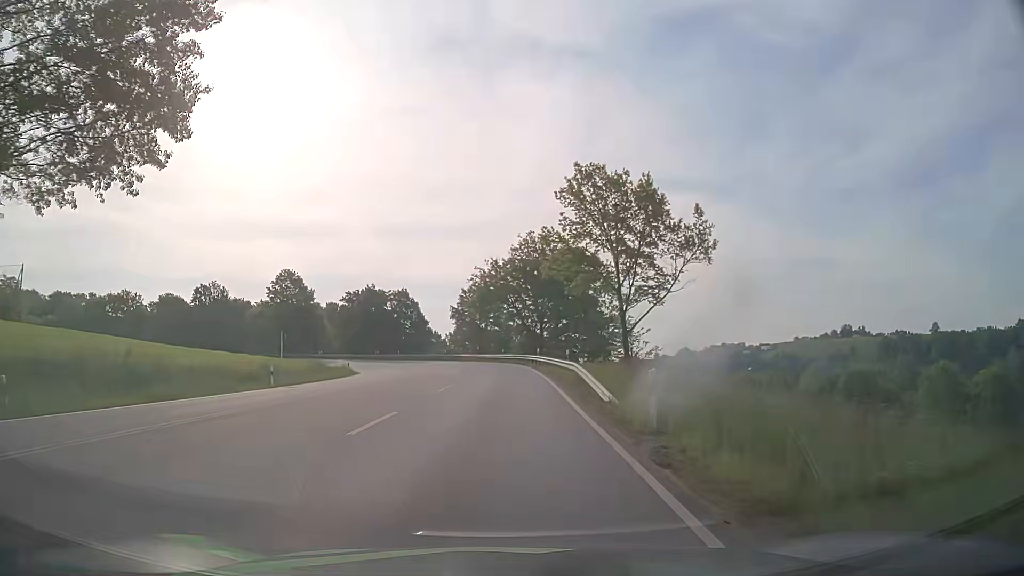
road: primary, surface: asphalt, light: Day
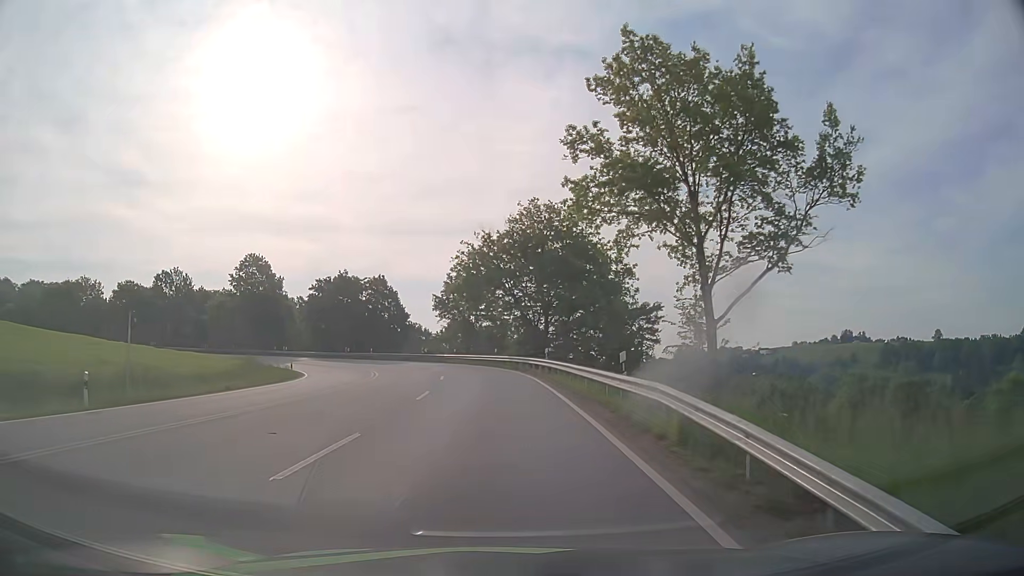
(0.0, +16.0) m; 0°
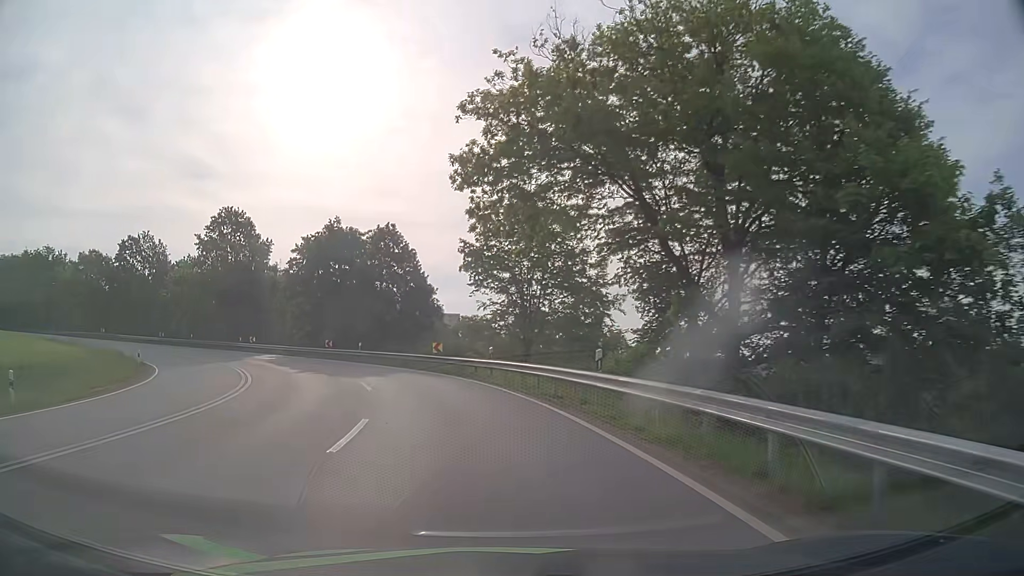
(-0.9, +34.3) m; -6°
(0, +10) (-2, +20) (-5, +29) (-9, +38) (-15, +47) (-22, +54) (-29, +60) (-38, +65) (-47, +69) (-57, +71) m
